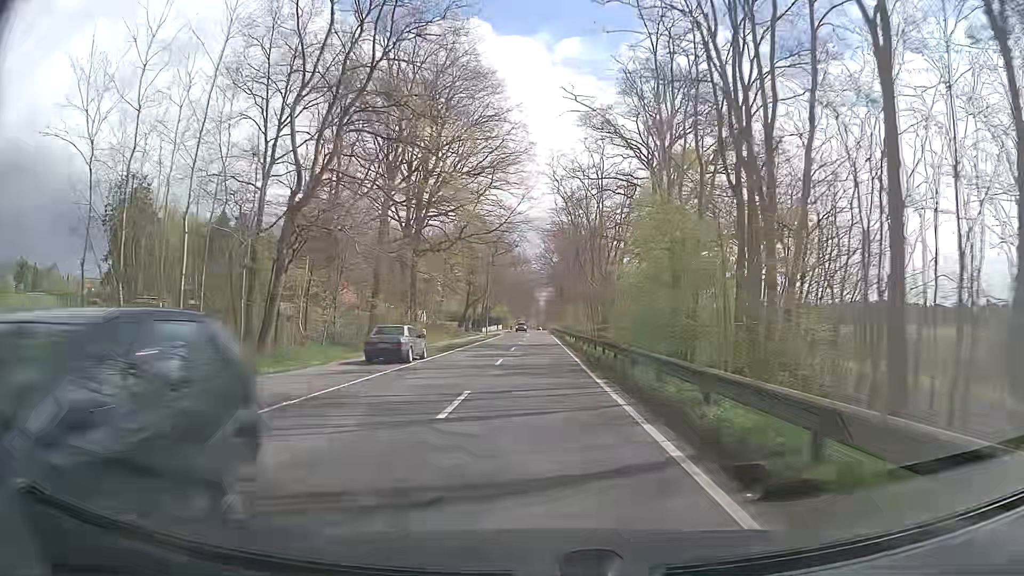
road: tertiary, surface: asphalt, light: Day
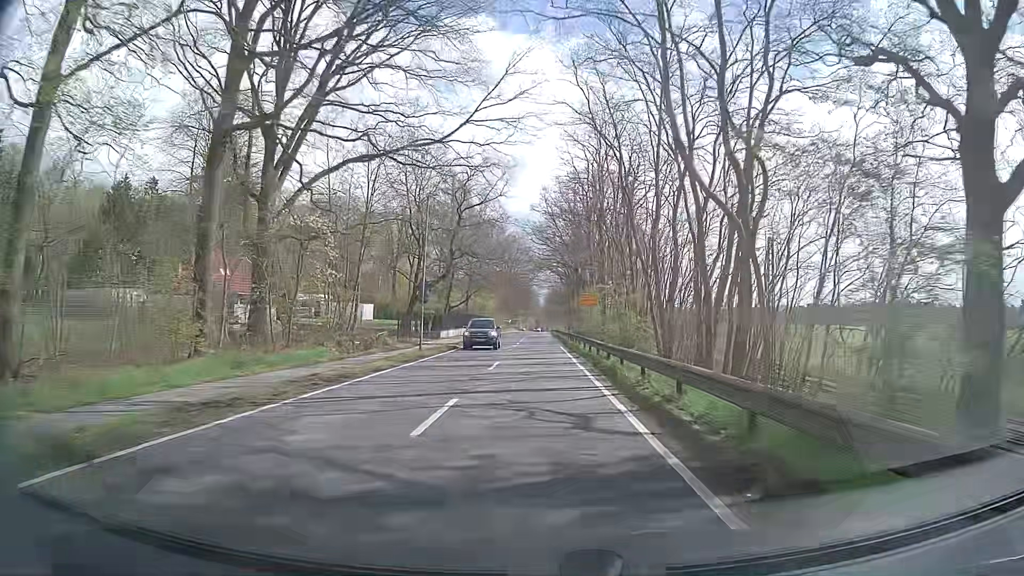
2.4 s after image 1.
(+0.1, +38.4) m; 0°
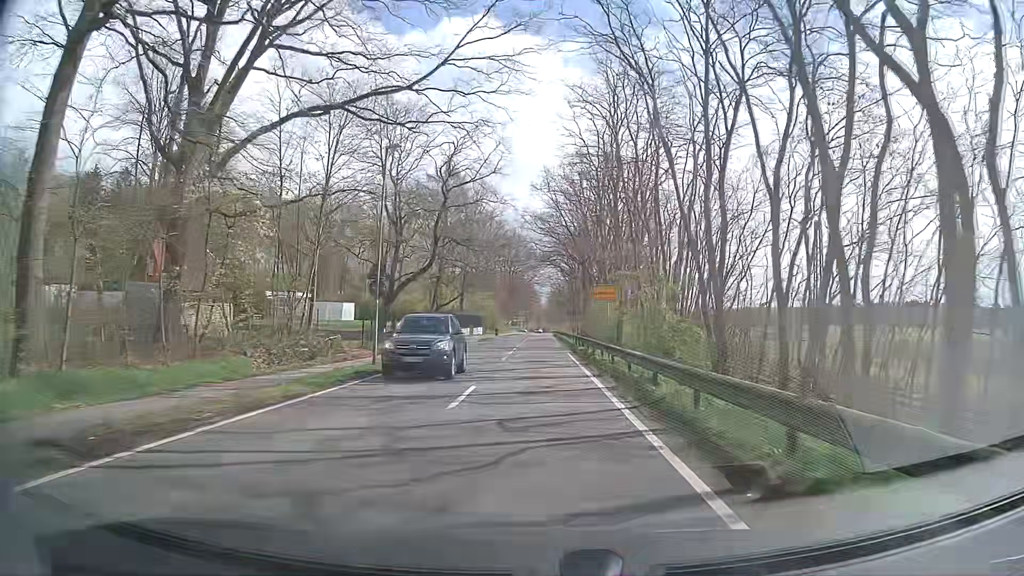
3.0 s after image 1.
(+0.1, +9.2) m; +1°
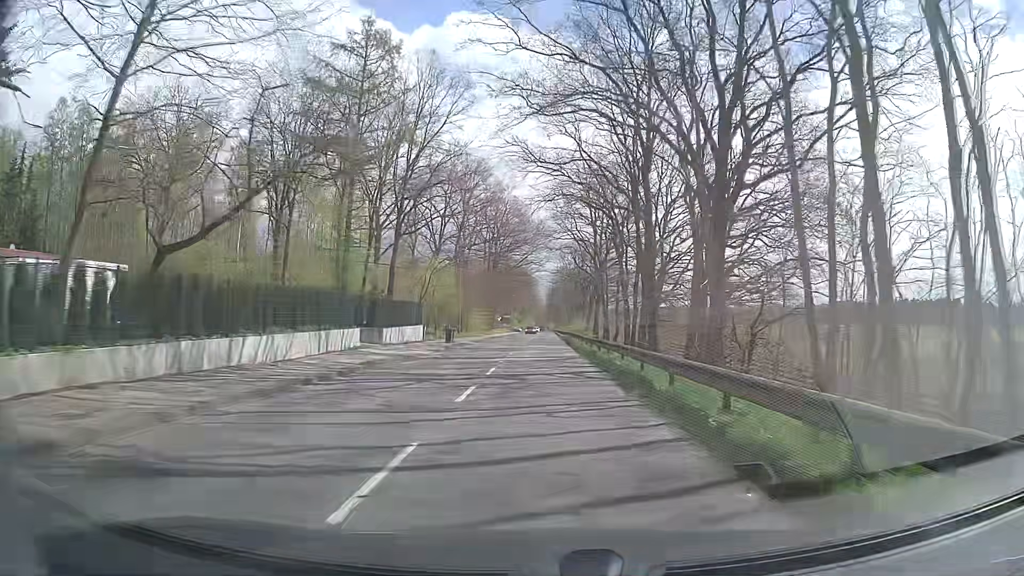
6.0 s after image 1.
(-0.5, +45.3) m; 0°
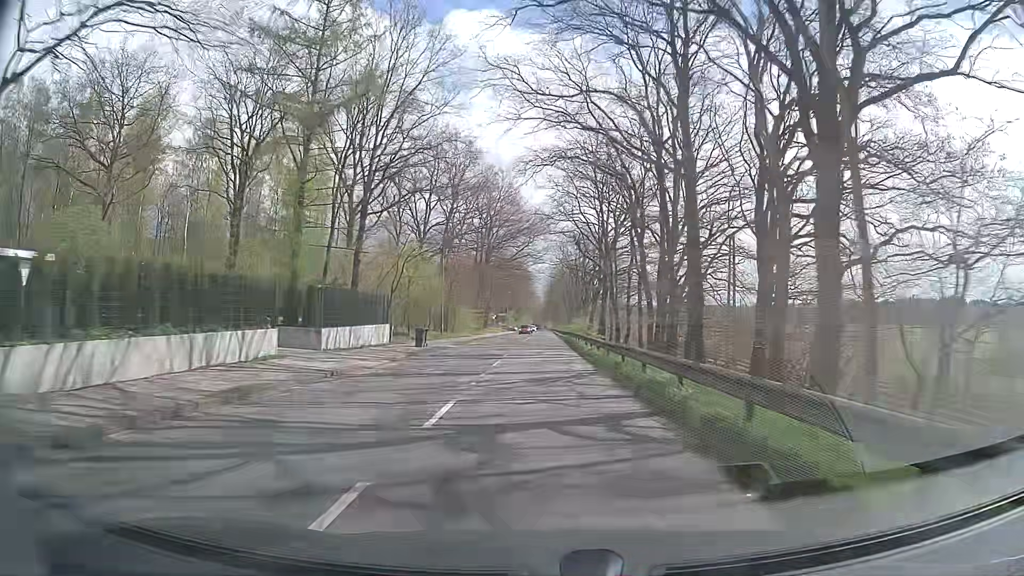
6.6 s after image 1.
(0.0, +9.1) m; 0°
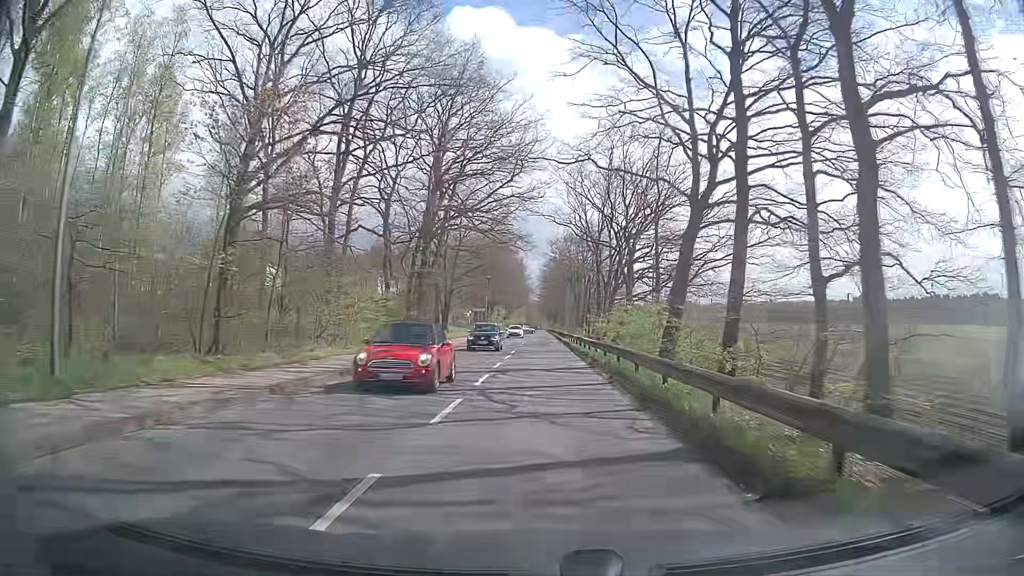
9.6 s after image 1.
(-0.3, +42.8) m; 0°
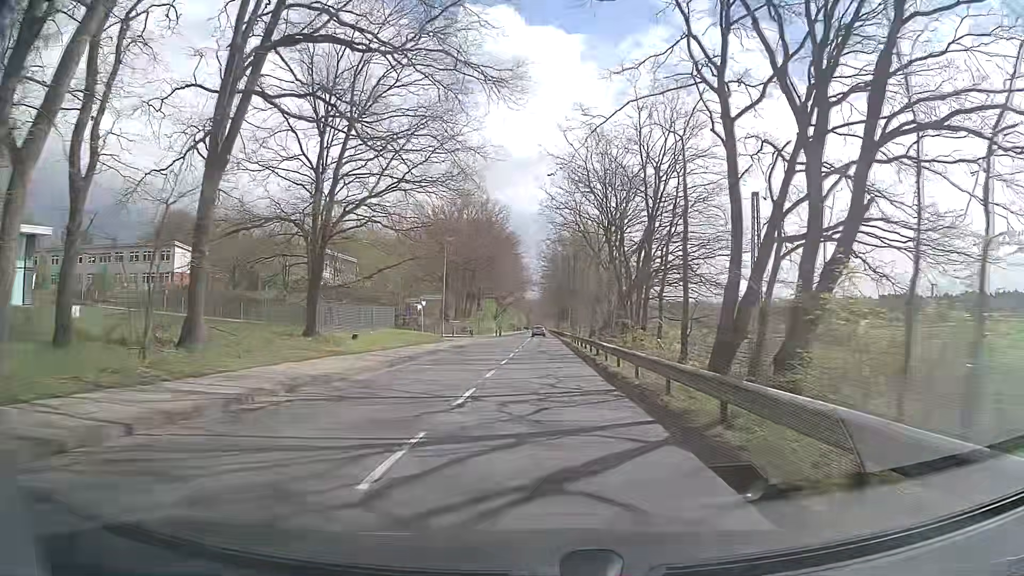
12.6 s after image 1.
(-0.3, +40.7) m; -1°
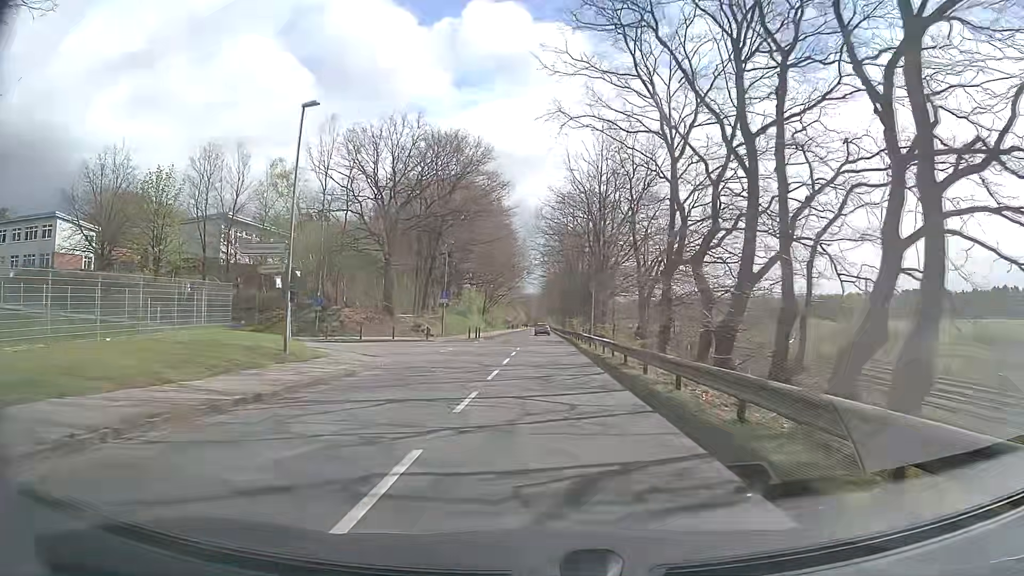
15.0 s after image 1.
(+0.2, +32.3) m; 0°
(0, +10) (0, +20) (0, +30) (0, +40) (0, +50) (+1, +60) (+1, +70) (+1, +80) (+1, +90) (+1, +100) m
